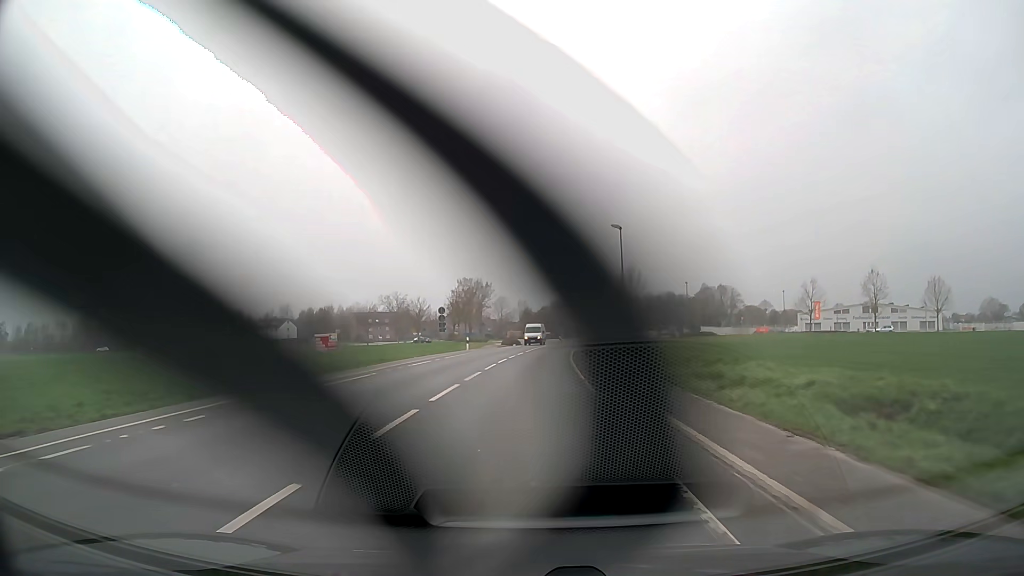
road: secondary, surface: asphalt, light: Day
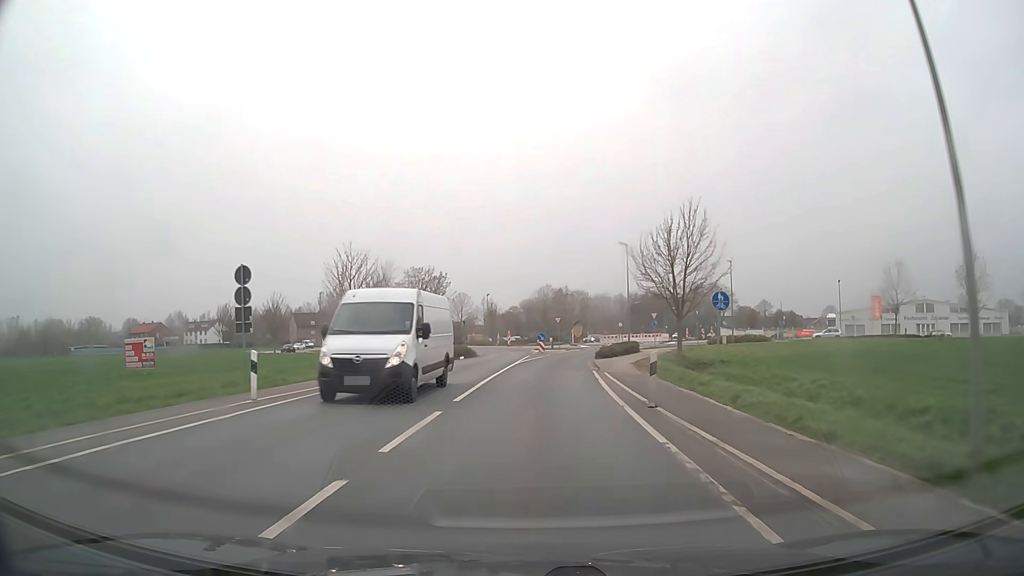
(+0.5, +35.2) m; +2°
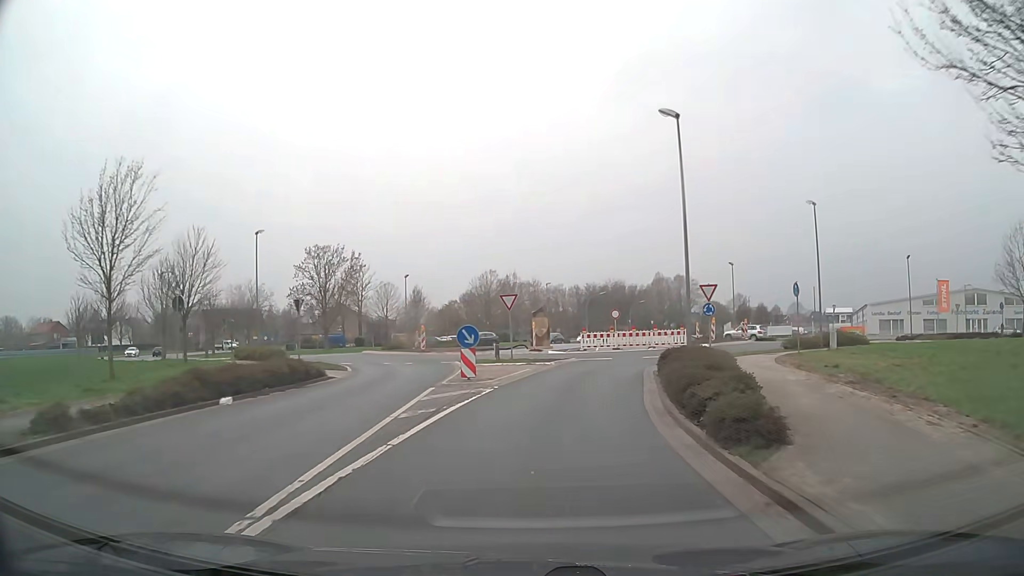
(+1.0, +30.7) m; +5°
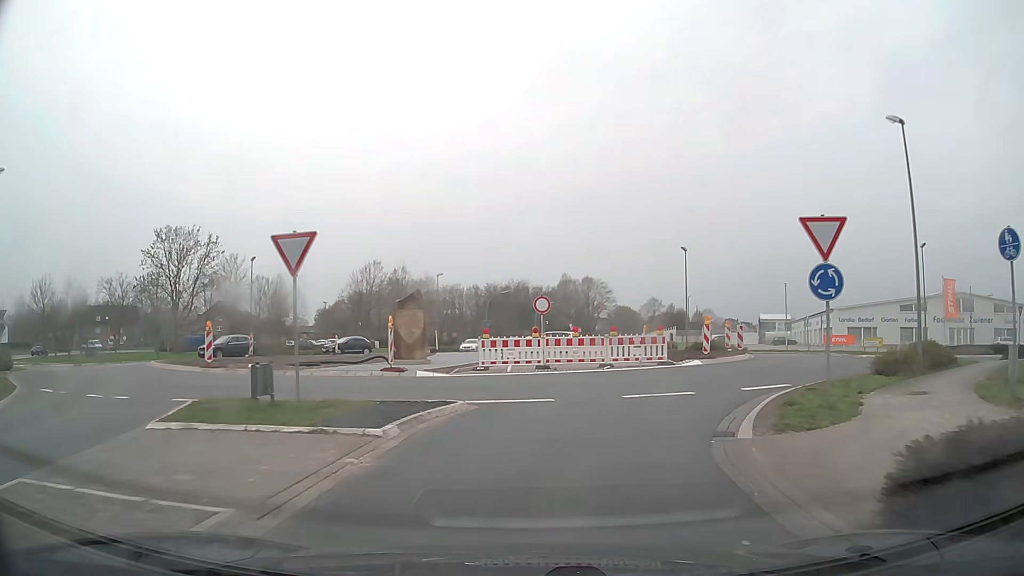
(+1.1, +18.3) m; +8°
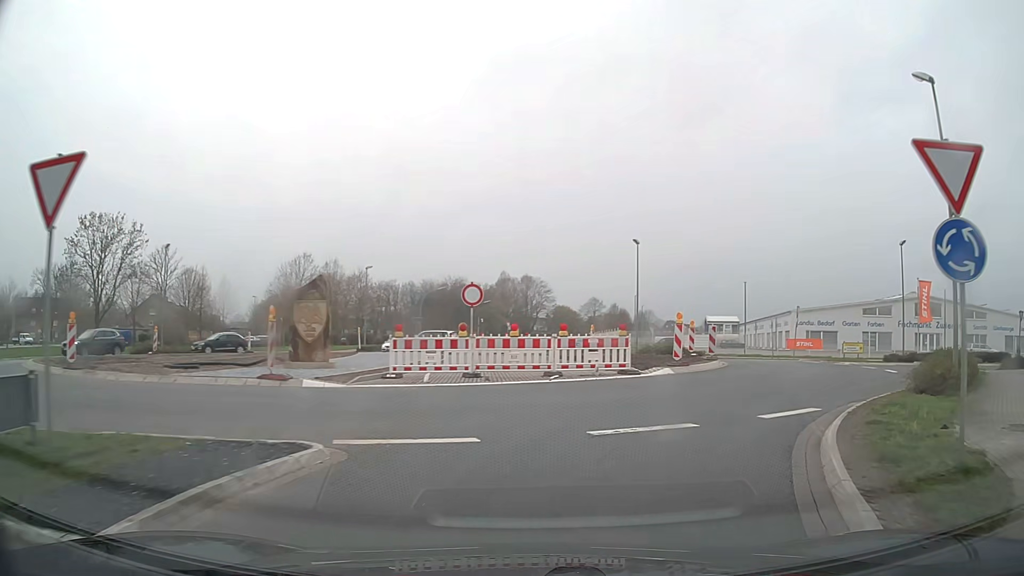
(+0.2, +5.1) m; +5°
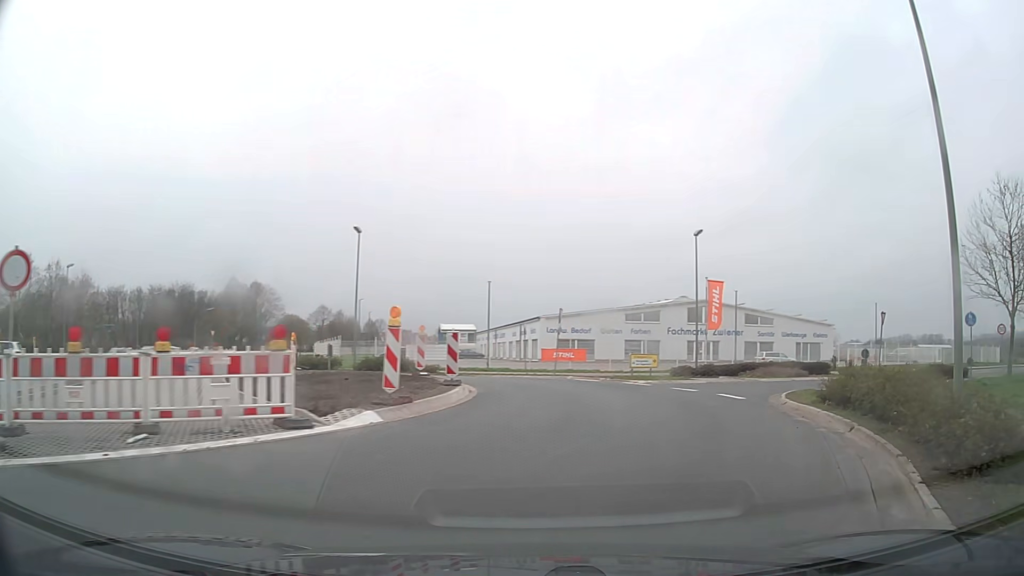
(+1.7, +9.3) m; +23°
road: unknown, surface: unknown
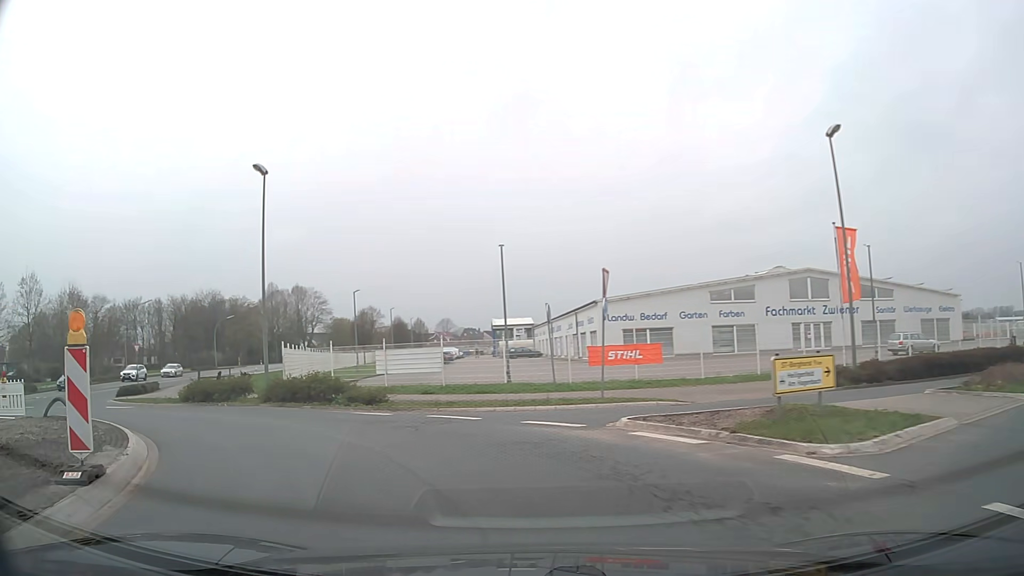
(+1.9, +17.3) m; -5°
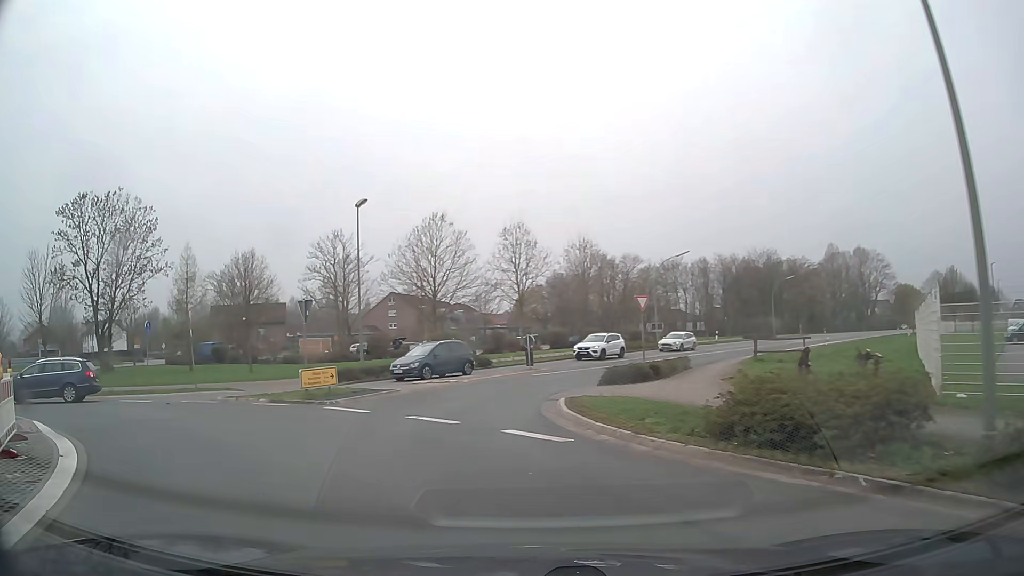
(-7.1, +15.6) m; -48°
(-1, +10) (-2, +20) (+1, +29) (+6, +38) (+12, +46) (+17, +55) (+23, +63) (+29, +71) (+36, +79) (+42, +86) m
